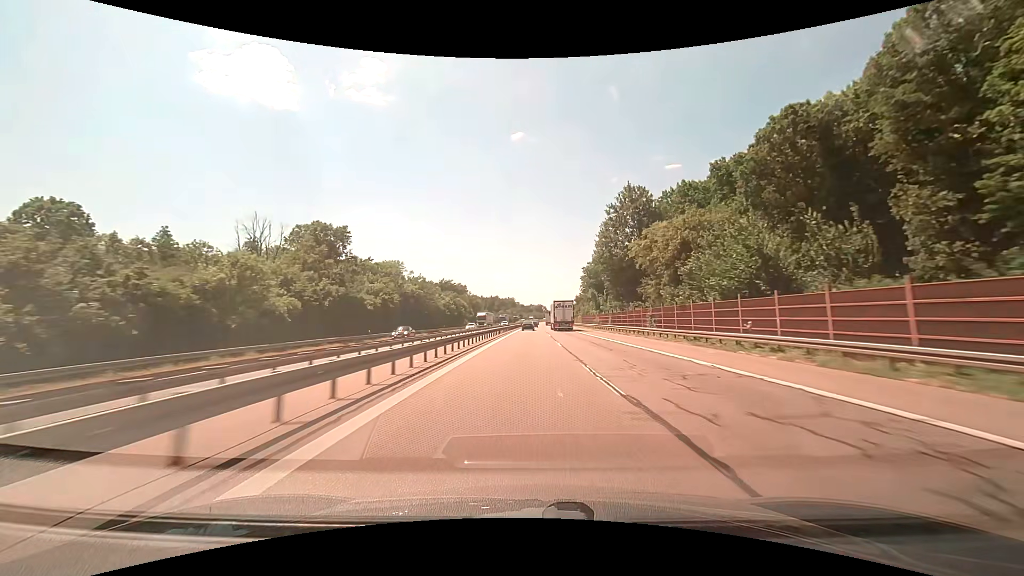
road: motorway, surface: asphalt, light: Day
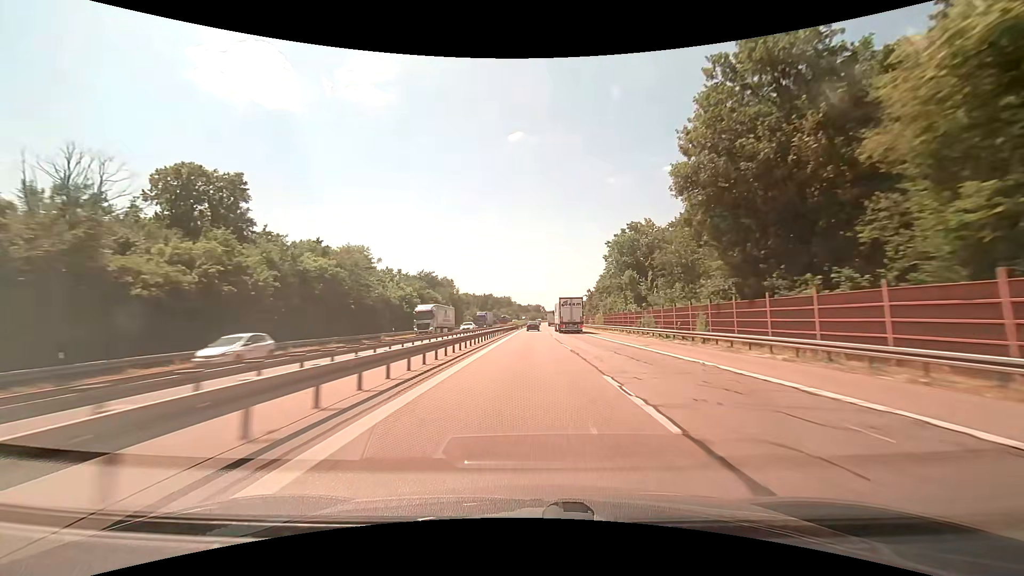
(+0.3, +39.0) m; 0°
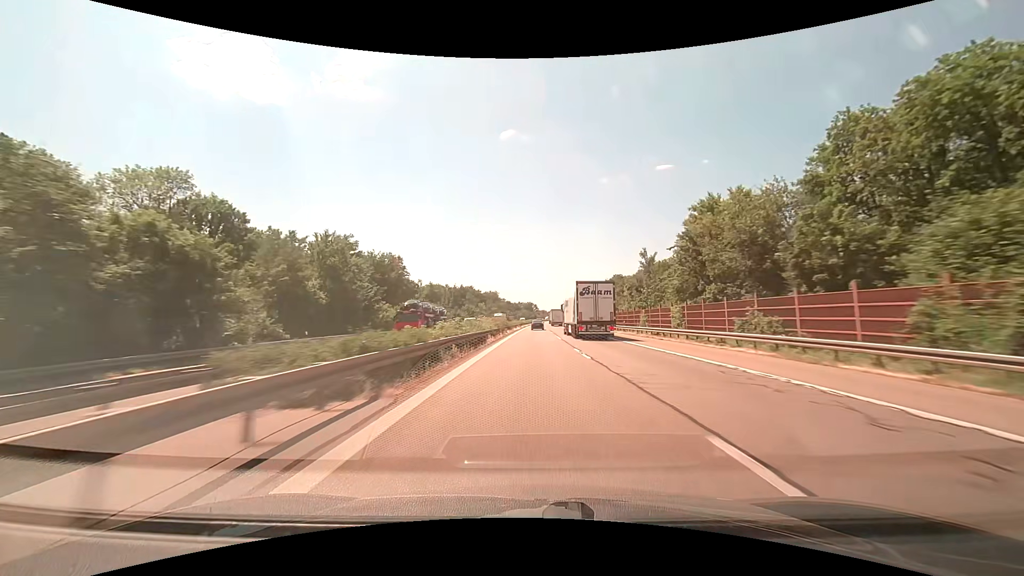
(+0.7, +78.3) m; +1°
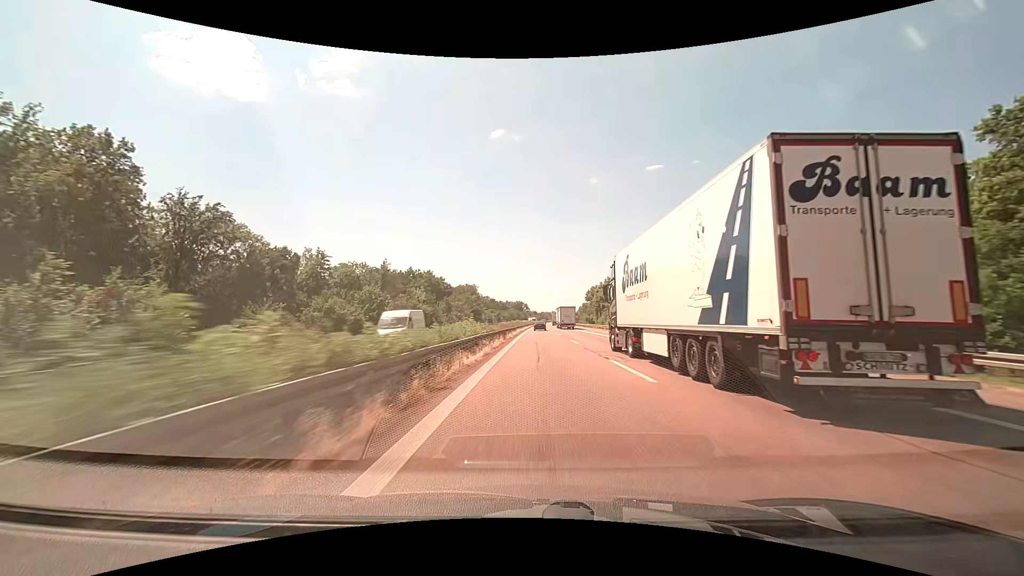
(+0.6, +98.2) m; +1°
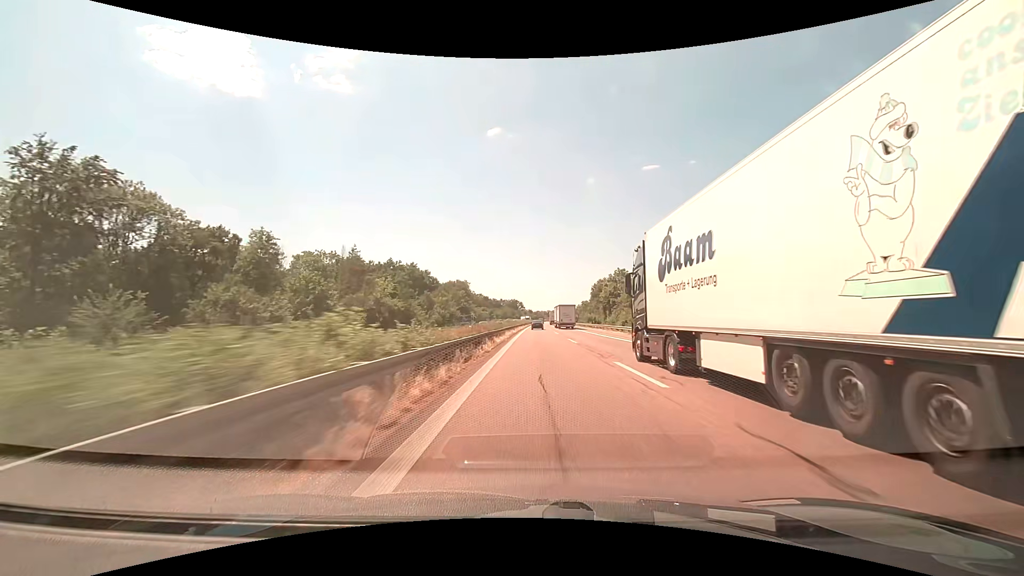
(+0.1, +19.7) m; 0°
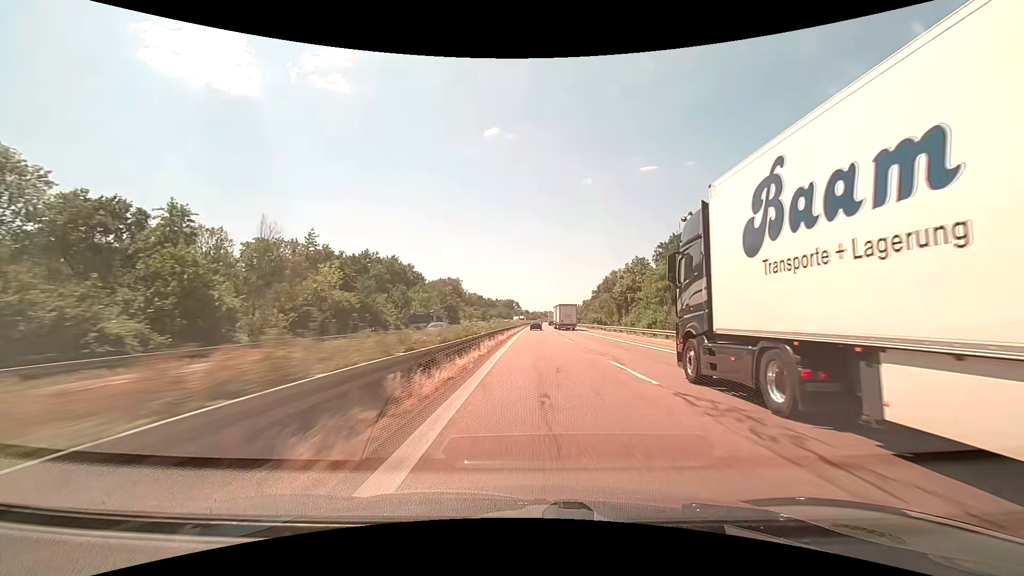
(+0.1, +19.7) m; +1°
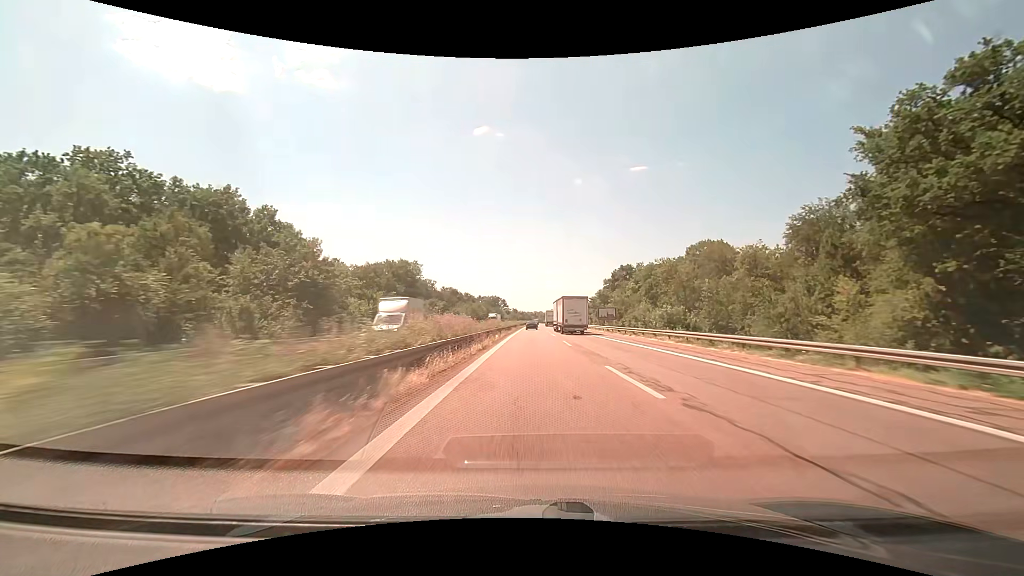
(+1.0, +78.7) m; +1°
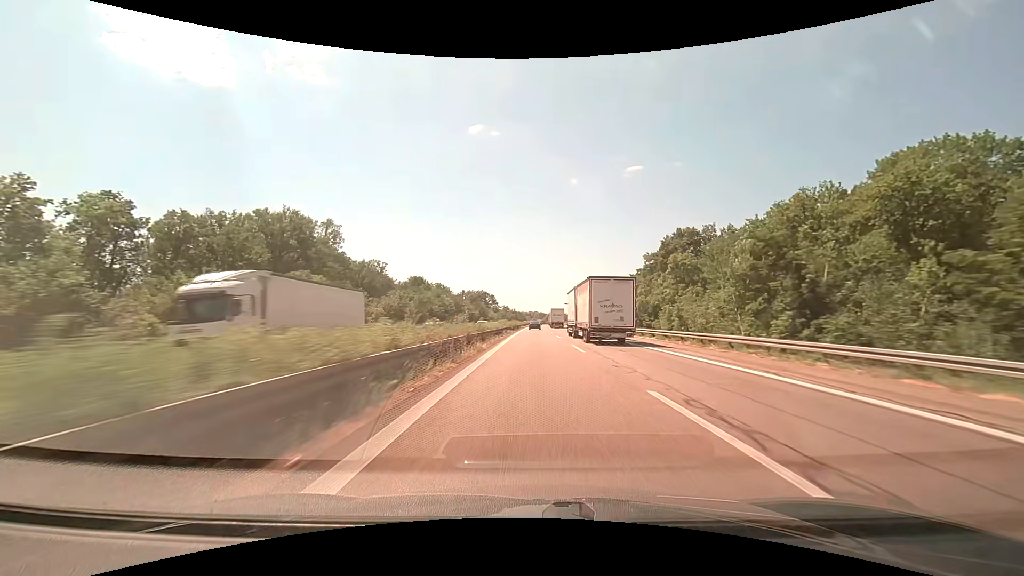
(+0.4, +78.7) m; +1°
(0, +10) (0, +20) (0, +30) (0, +40) (0, +50) (0, +60) (+1, +70) (+1, +80) (+1, +90) (+1, +100) m
